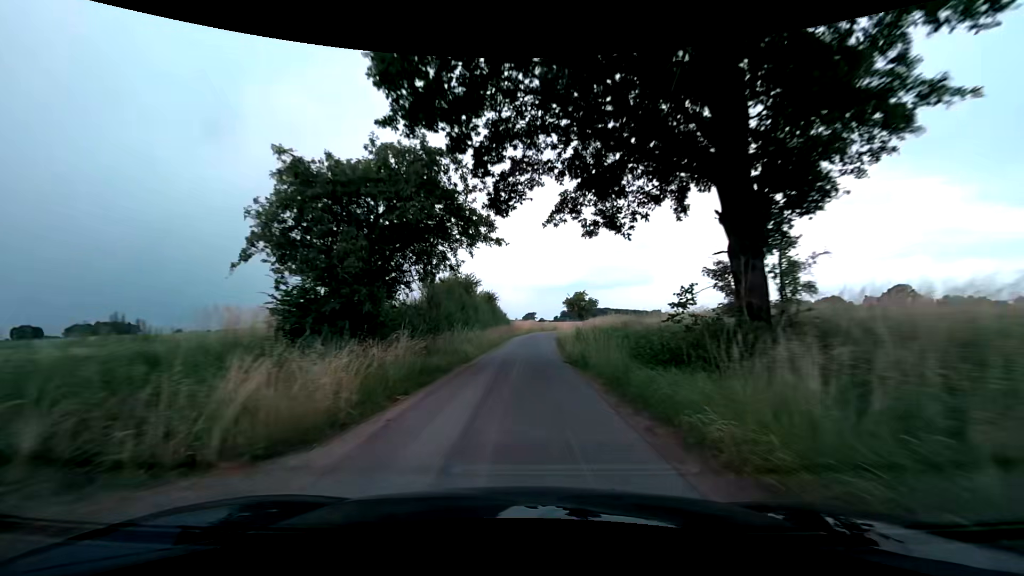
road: unclassified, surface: asphalt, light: Day
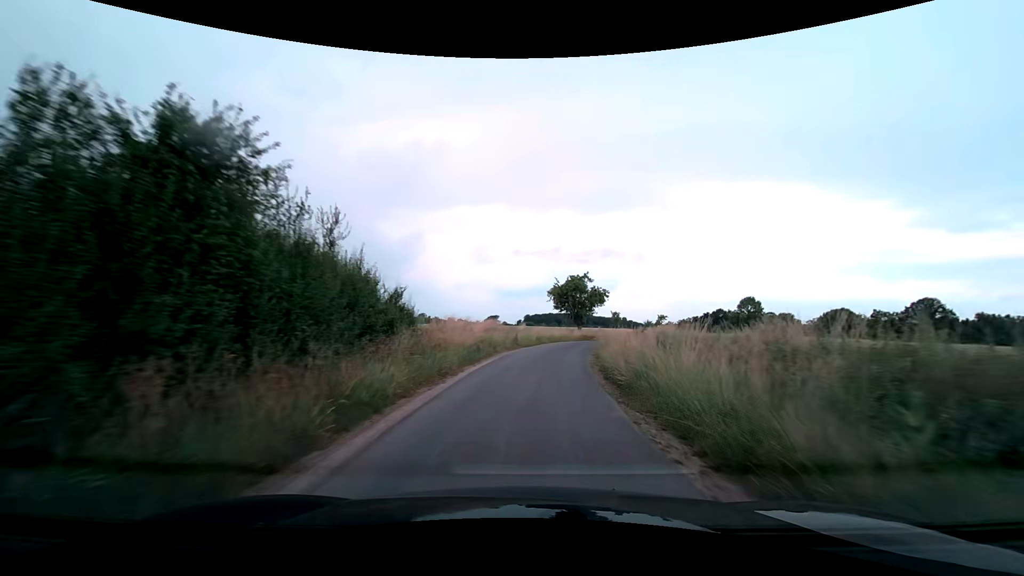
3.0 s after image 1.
(+0.6, +43.6) m; +3°
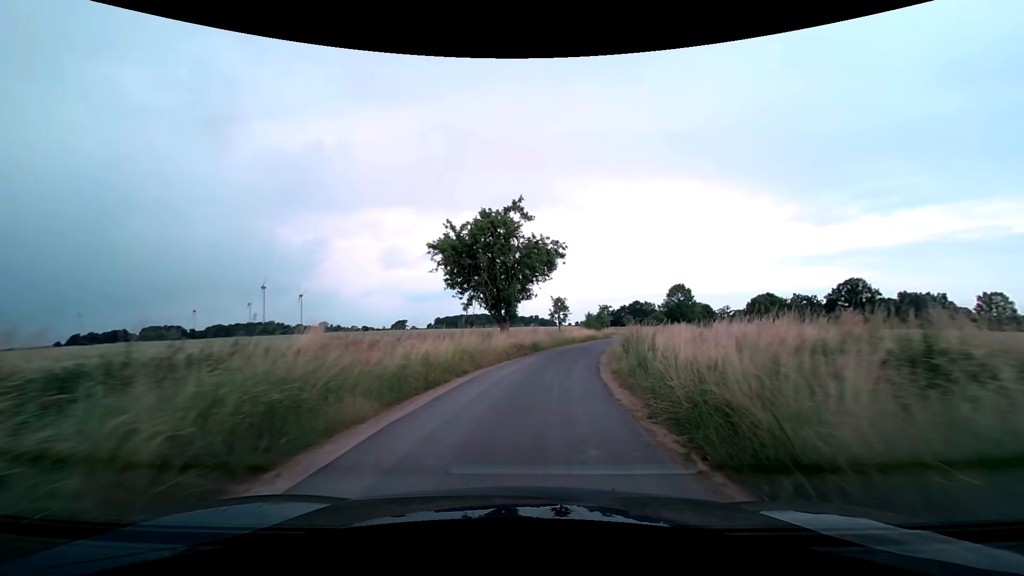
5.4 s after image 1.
(+2.9, +32.7) m; +10°
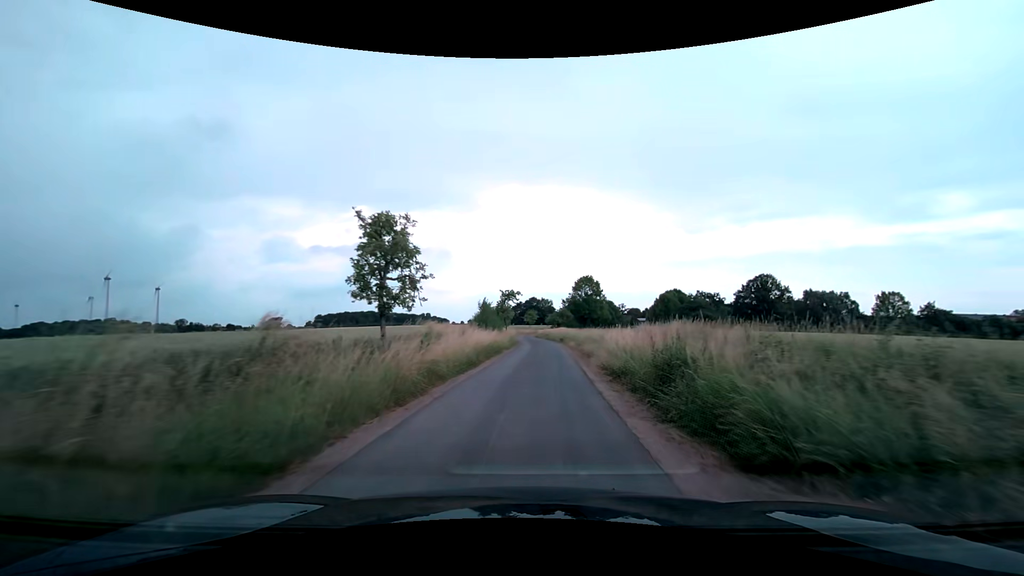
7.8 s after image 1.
(+3.7, +32.5) m; +12°
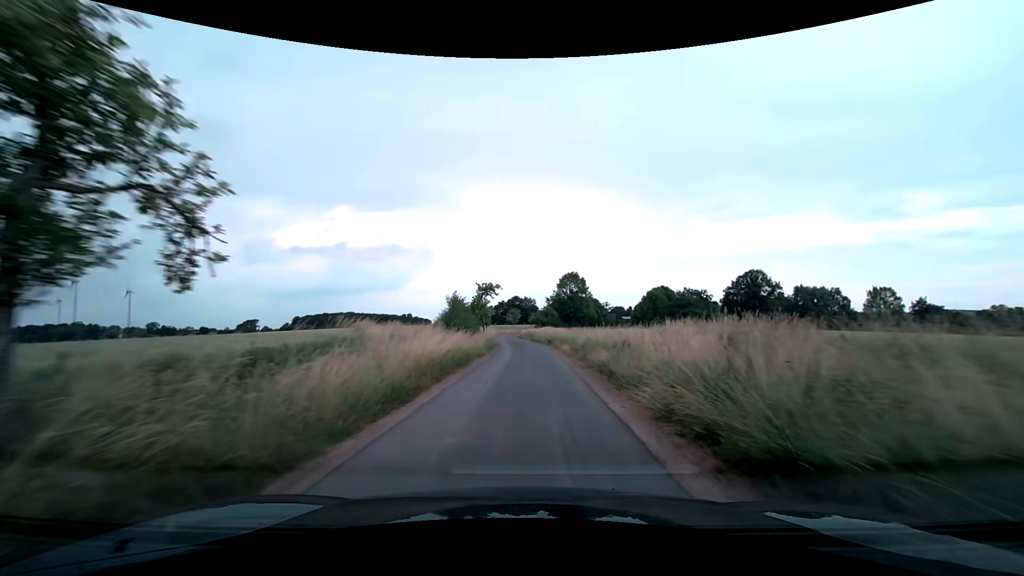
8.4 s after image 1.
(+0.2, +8.4) m; +2°
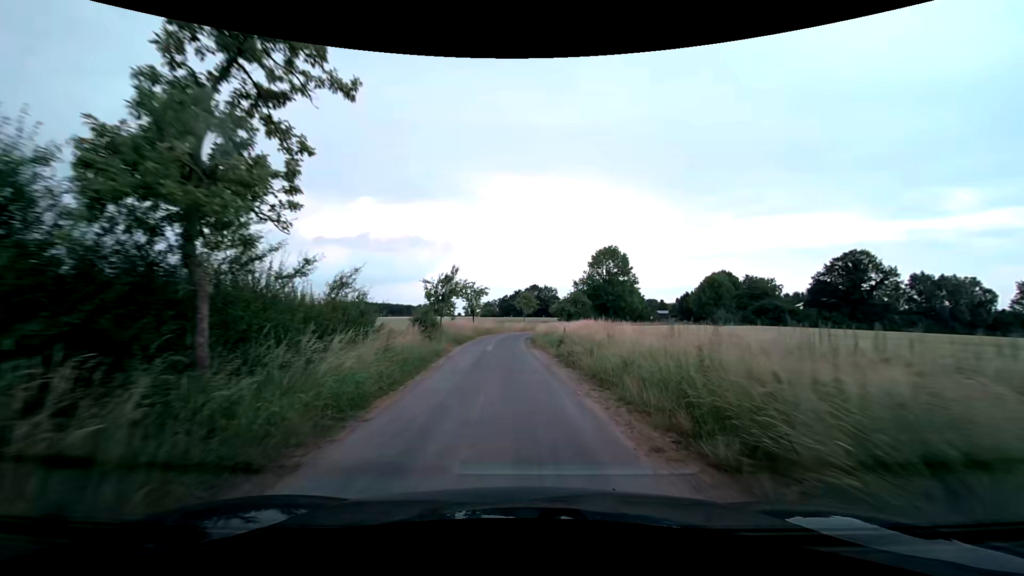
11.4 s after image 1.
(+0.3, +38.7) m; -2°
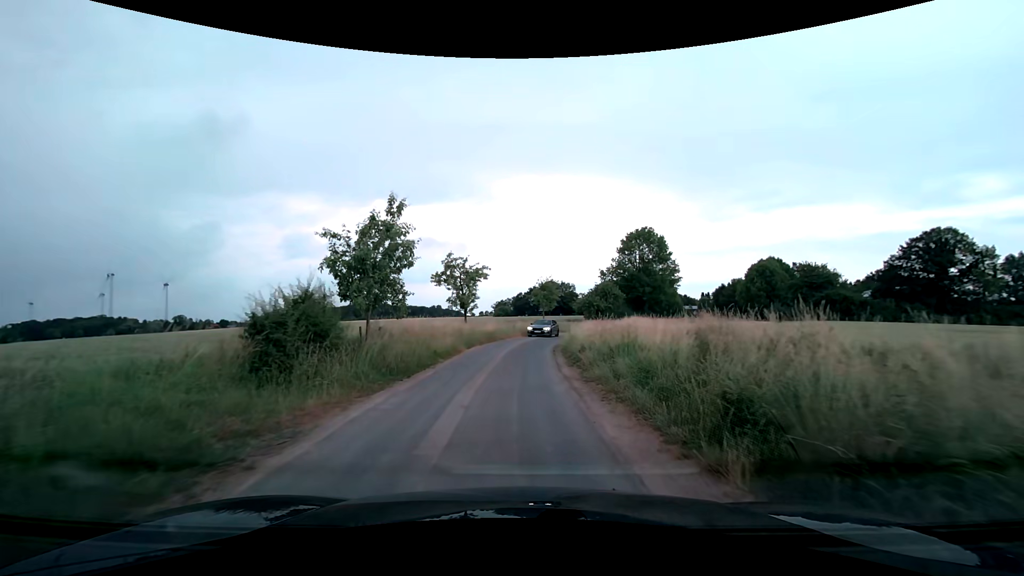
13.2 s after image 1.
(-0.4, +17.4) m; -2°
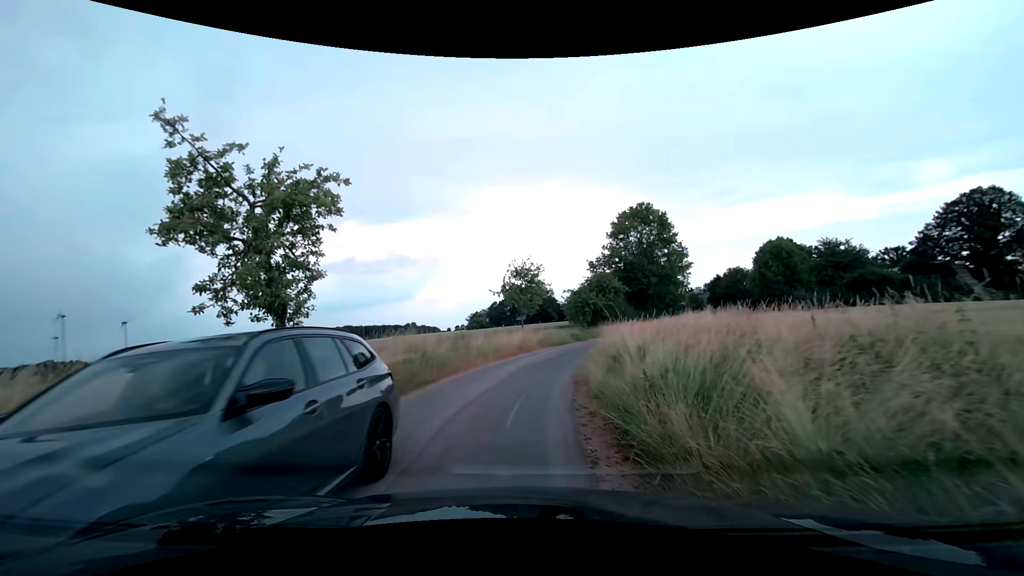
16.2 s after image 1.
(+0.6, +19.4) m; +4°
(-1, +10) (0, +20) (+1, +30) (+4, +39) (+7, +49) (+11, +58) (+16, +67) (+20, +76) (+26, +84) (+31, +92) m
